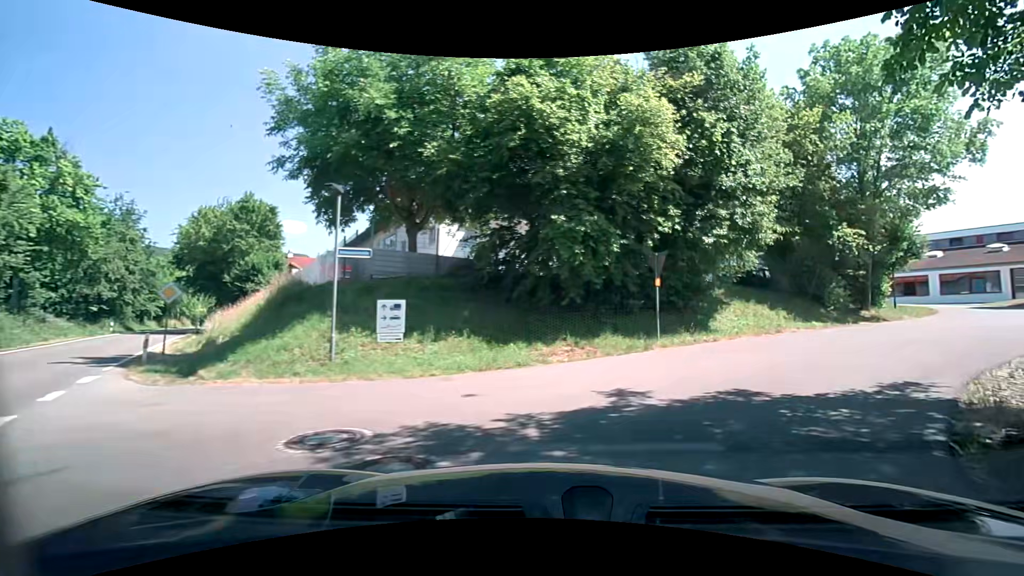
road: tertiary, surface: asphalt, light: Day
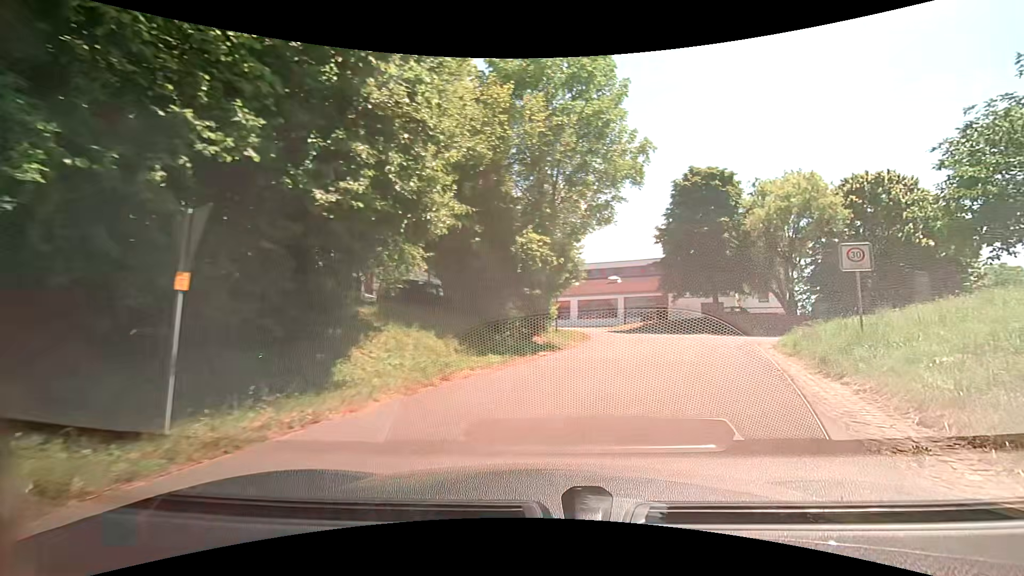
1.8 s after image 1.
(+2.4, +8.3) m; +33°
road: residential
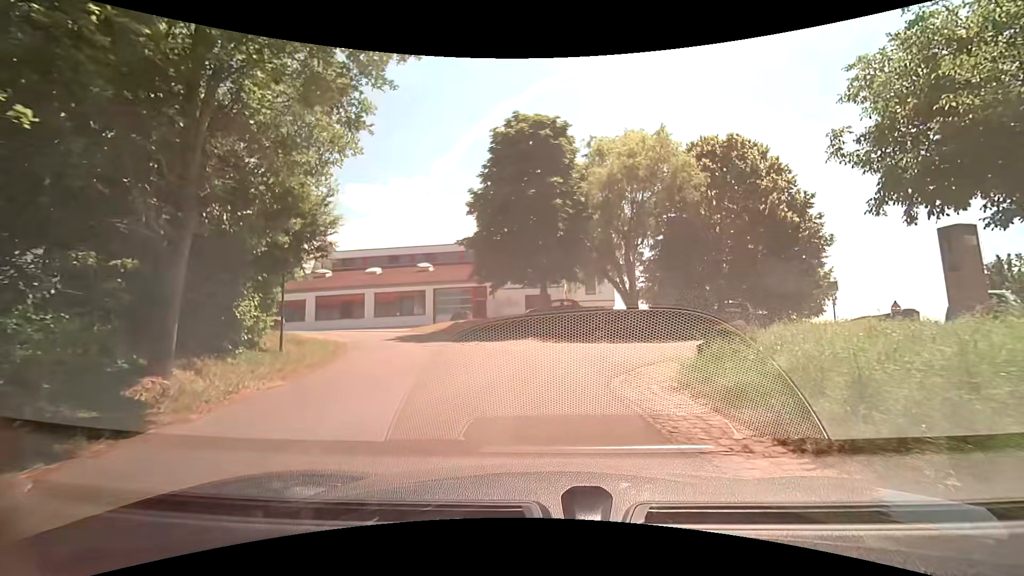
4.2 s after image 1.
(+3.1, +11.4) m; +21°
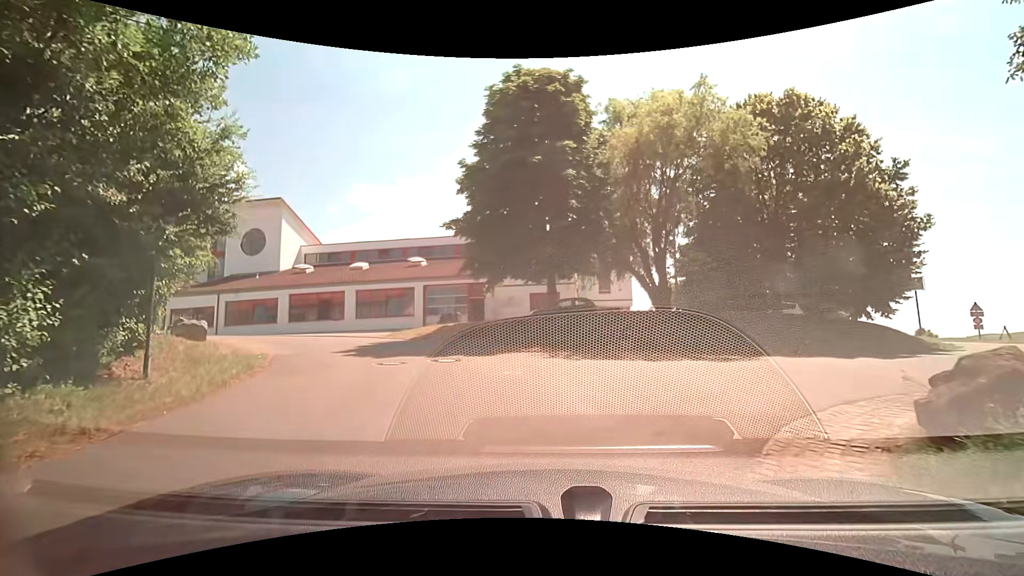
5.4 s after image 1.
(0.0, +5.5) m; -1°
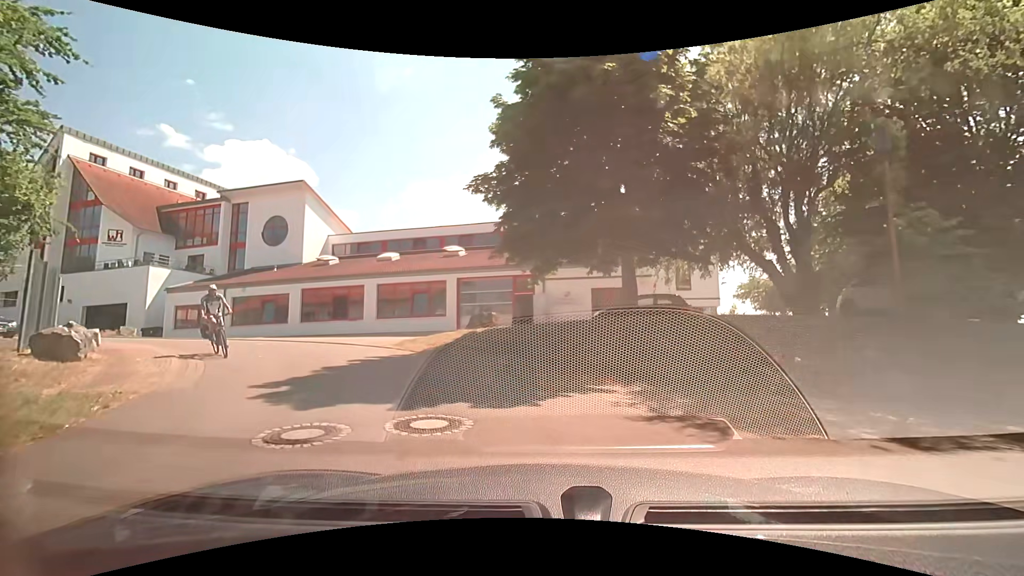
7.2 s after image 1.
(-0.4, +7.0) m; -6°
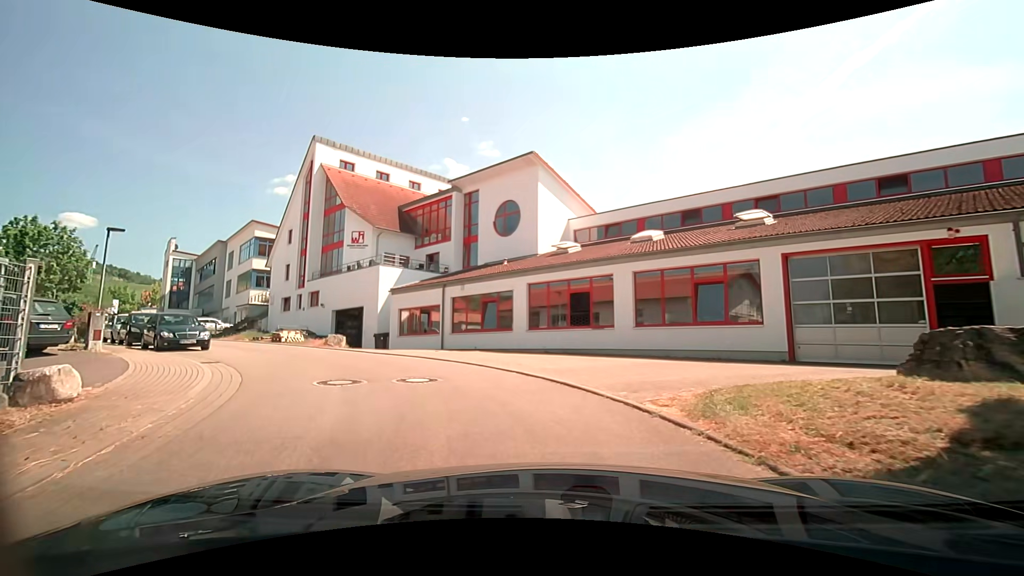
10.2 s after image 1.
(-2.9, +10.6) m; -29°
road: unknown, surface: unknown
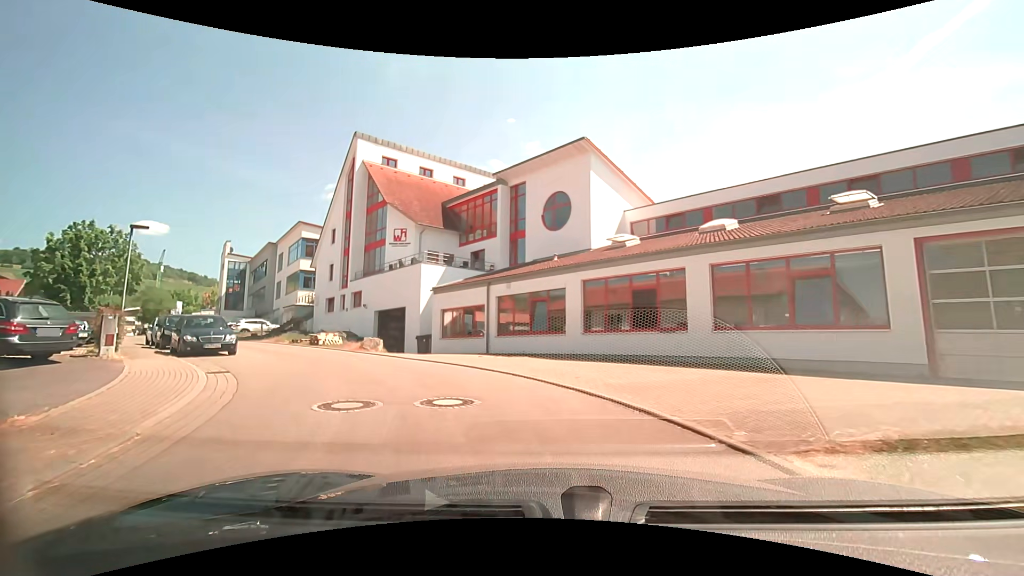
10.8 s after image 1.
(-0.2, +2.4) m; -5°
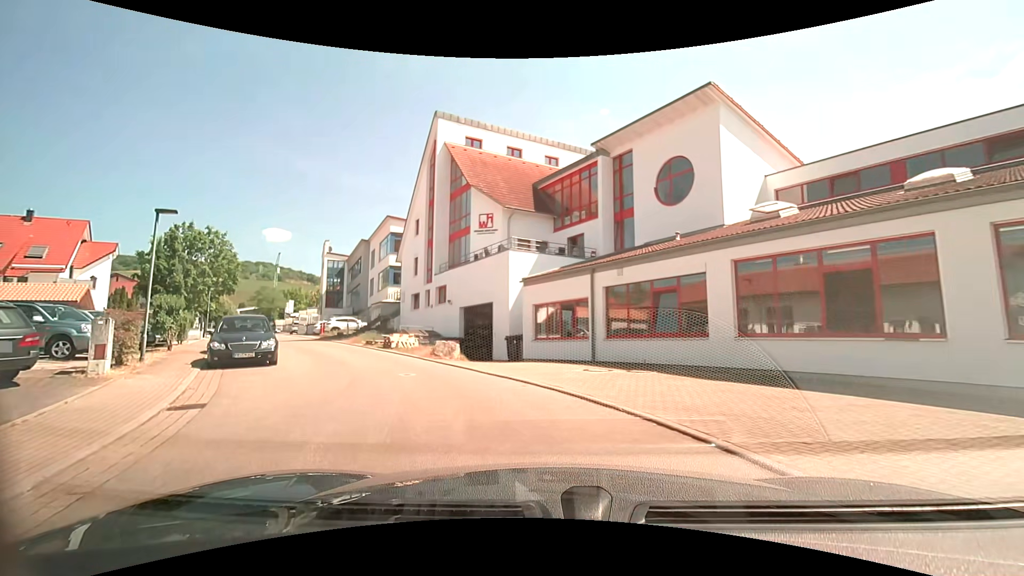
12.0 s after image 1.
(-0.5, +5.0) m; -12°
